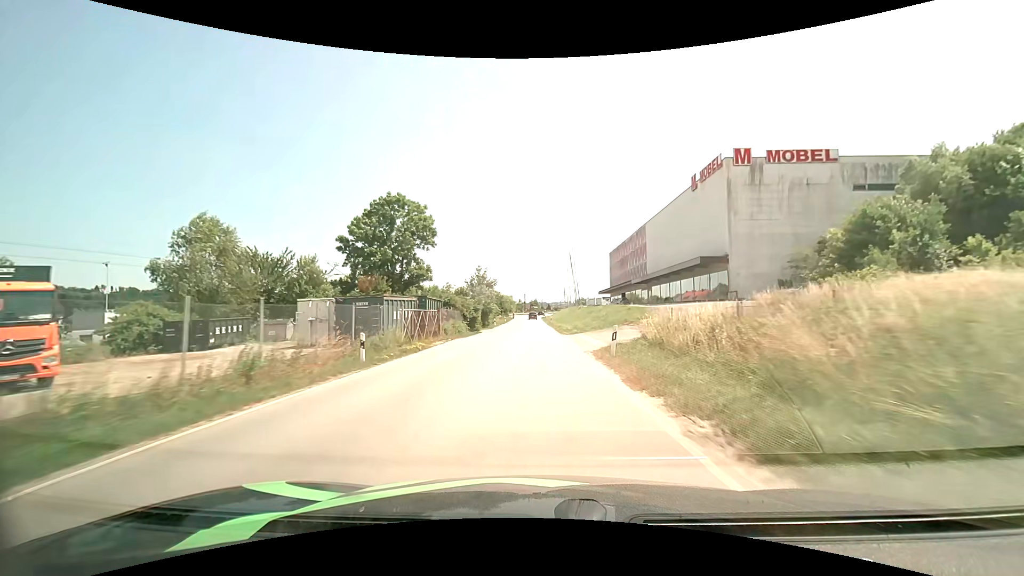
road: unclassified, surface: asphalt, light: Day
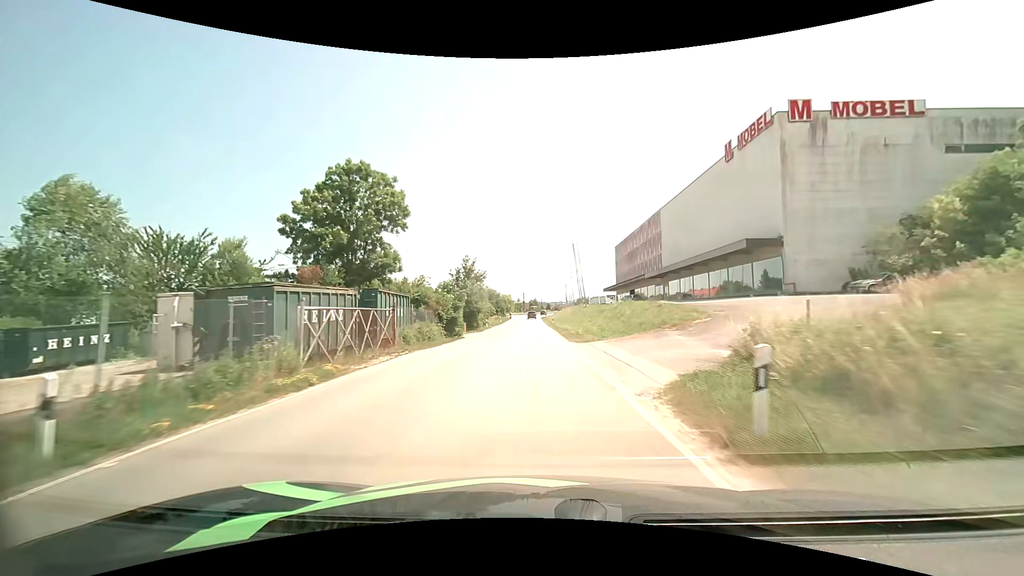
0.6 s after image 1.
(0.0, +10.0) m; 0°
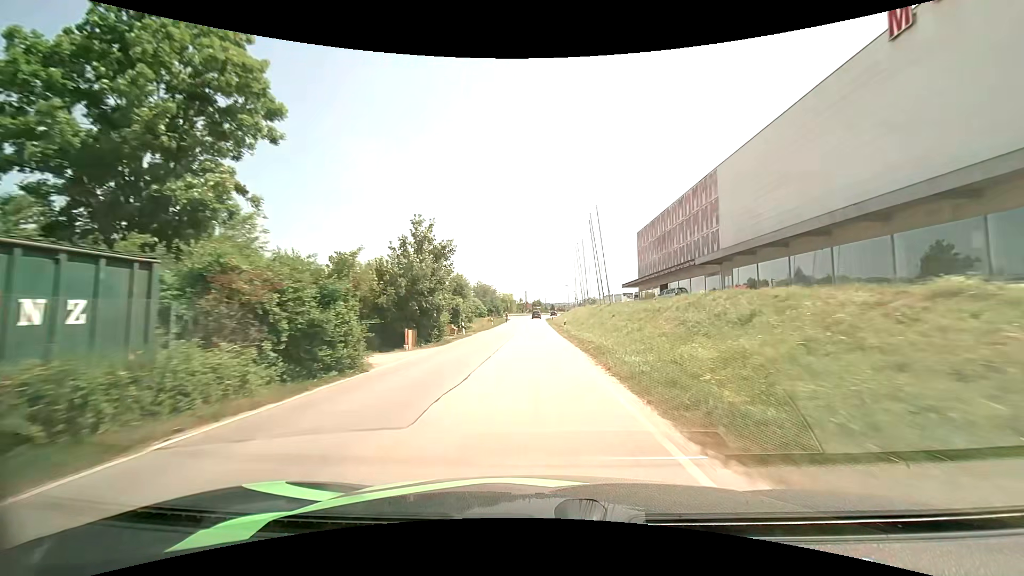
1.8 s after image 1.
(-0.1, +20.0) m; 0°
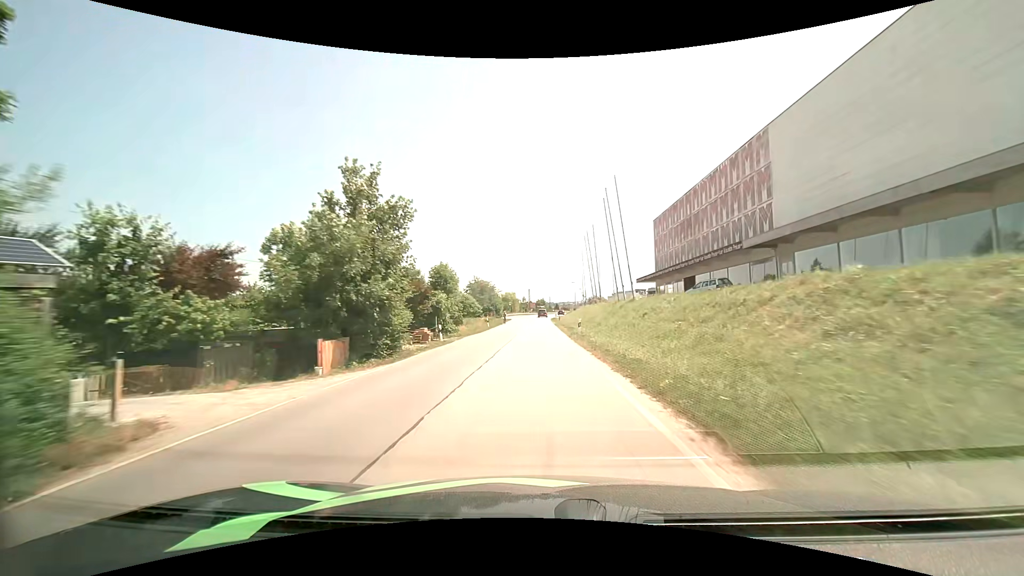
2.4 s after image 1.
(0.0, +10.0) m; 0°
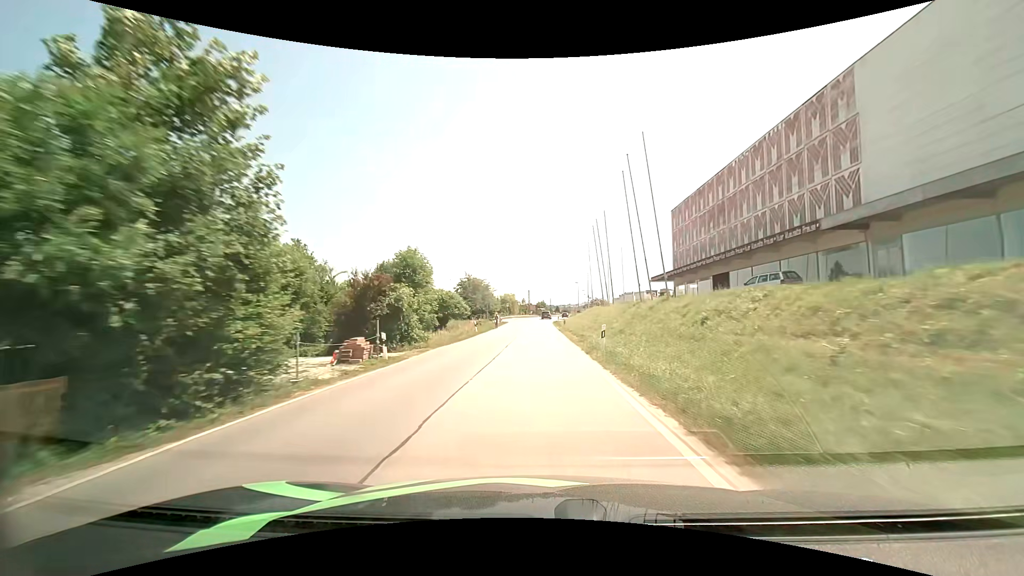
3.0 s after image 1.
(0.0, +10.0) m; 0°
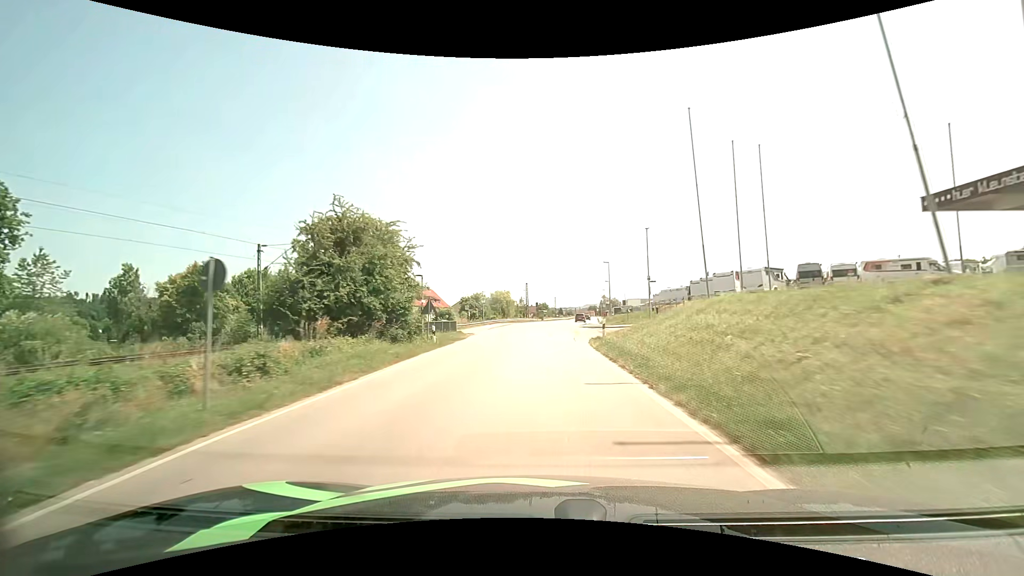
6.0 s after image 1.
(0.0, +48.9) m; 0°
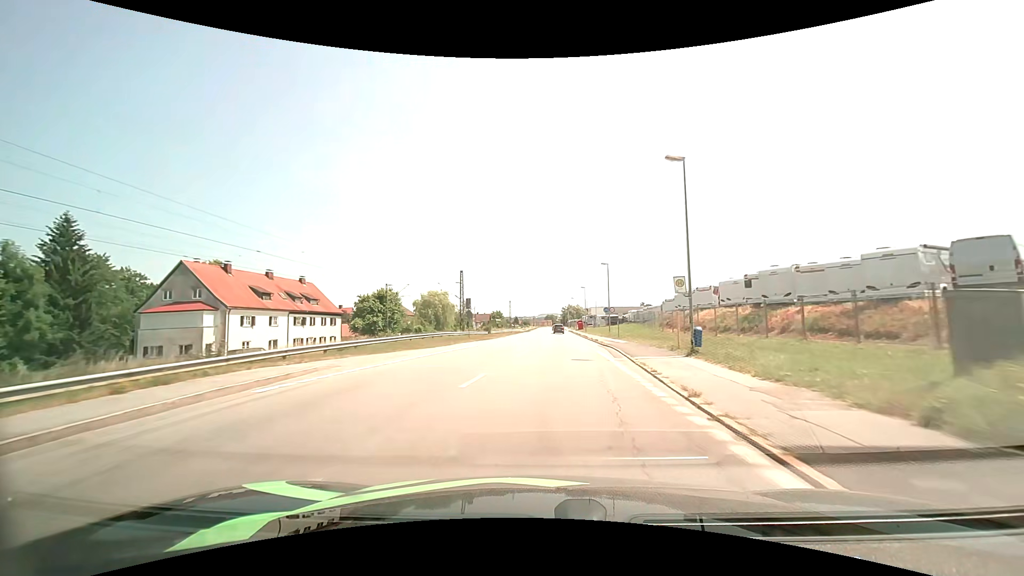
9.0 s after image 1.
(+1.6, +48.6) m; +5°
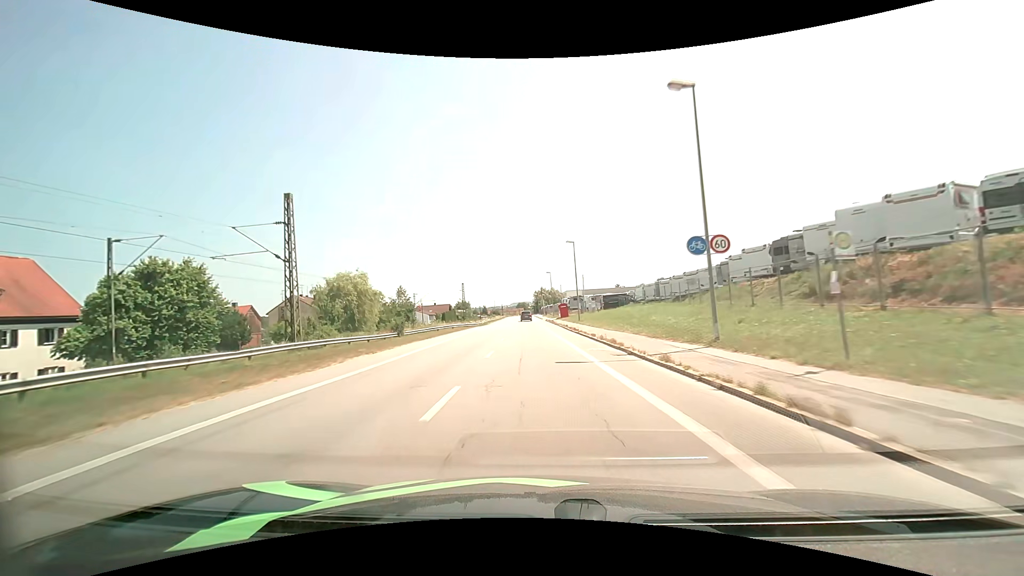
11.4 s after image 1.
(+2.0, +40.5) m; +4°
(0, +10) (0, +20) (0, +30) (-1, +40) (-1, +50) (-2, +60) (-2, +70) (-3, +80) (-3, +90) (-3, +100) m
